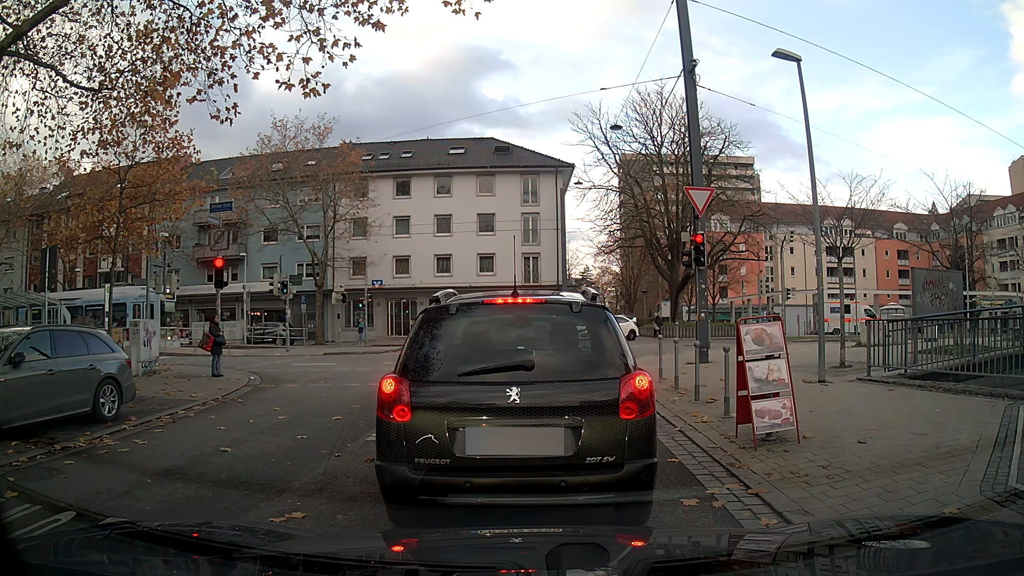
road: unclassified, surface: asphalt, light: Day
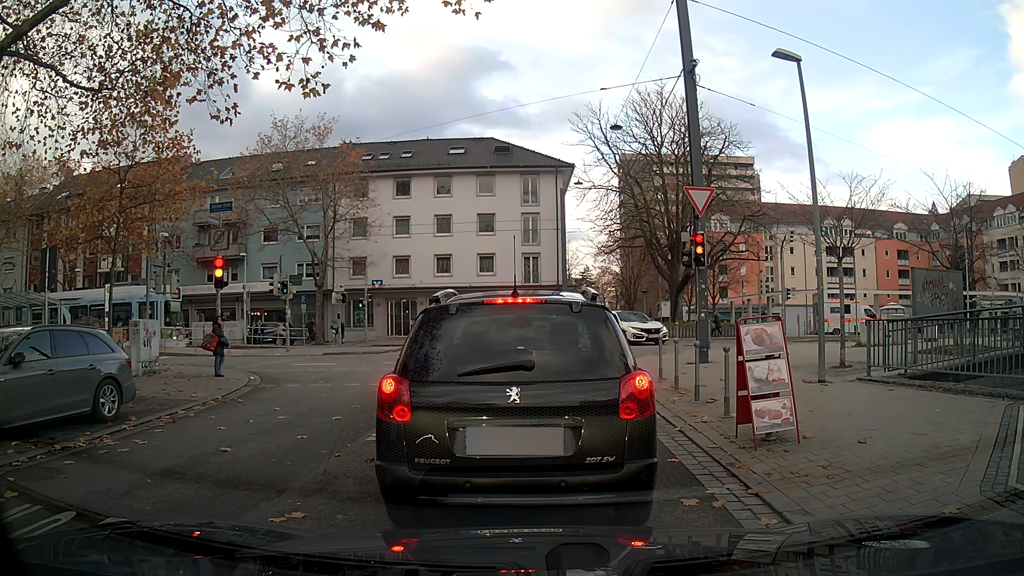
(0.0, 0.0) m; 0°
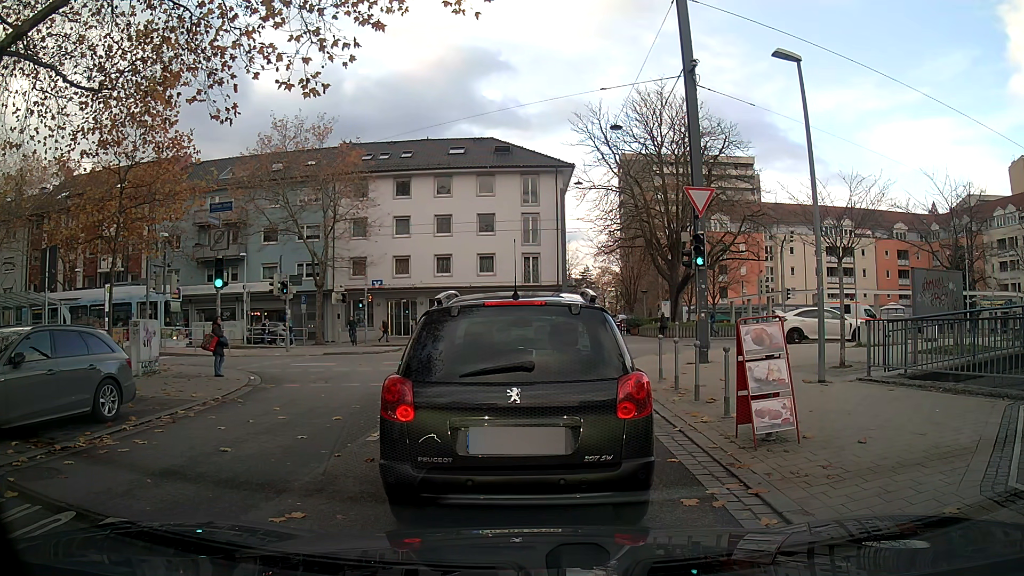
(0.0, 0.0) m; 0°
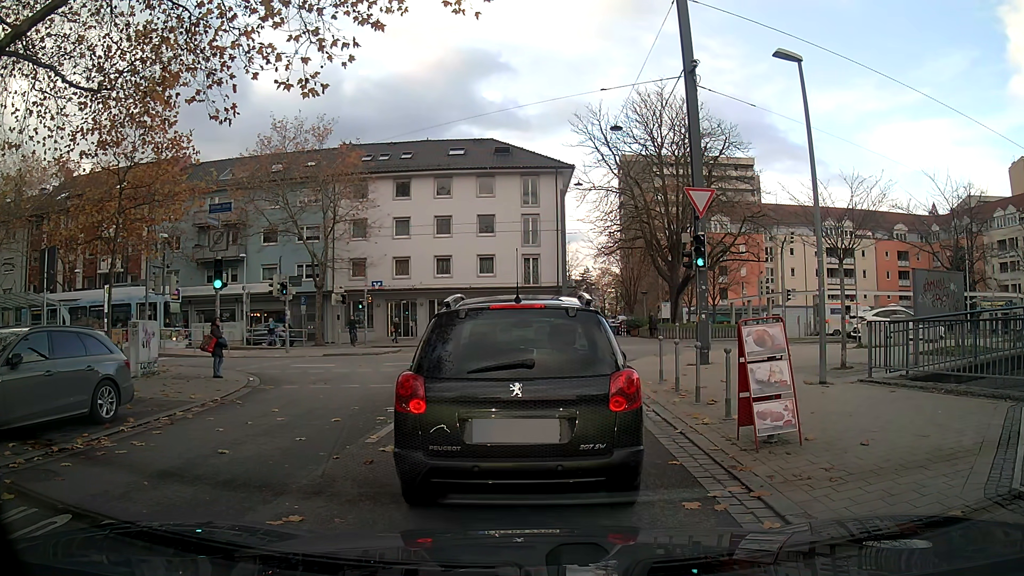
(0.0, 0.0) m; 0°
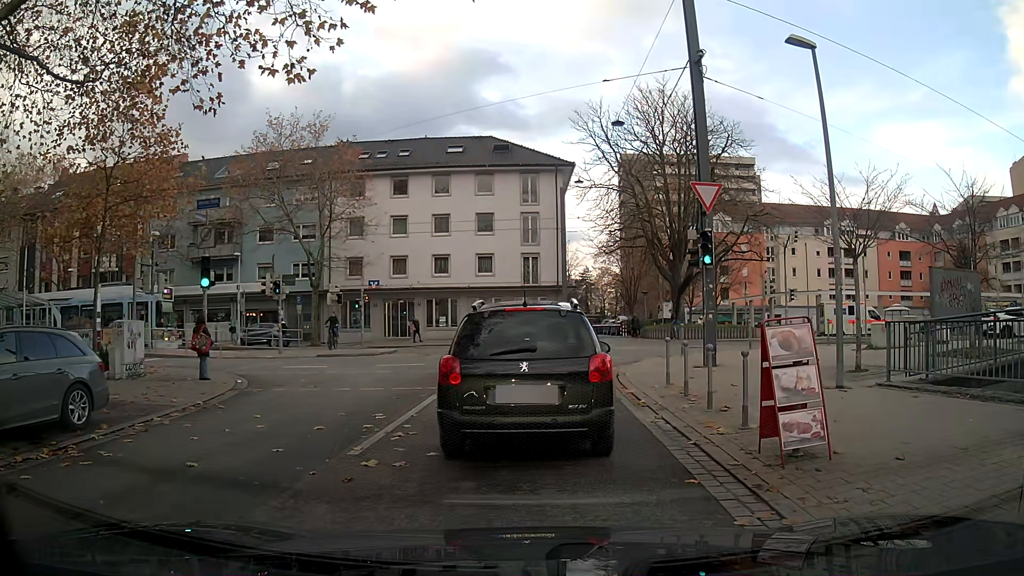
(0.0, +0.8) m; 0°
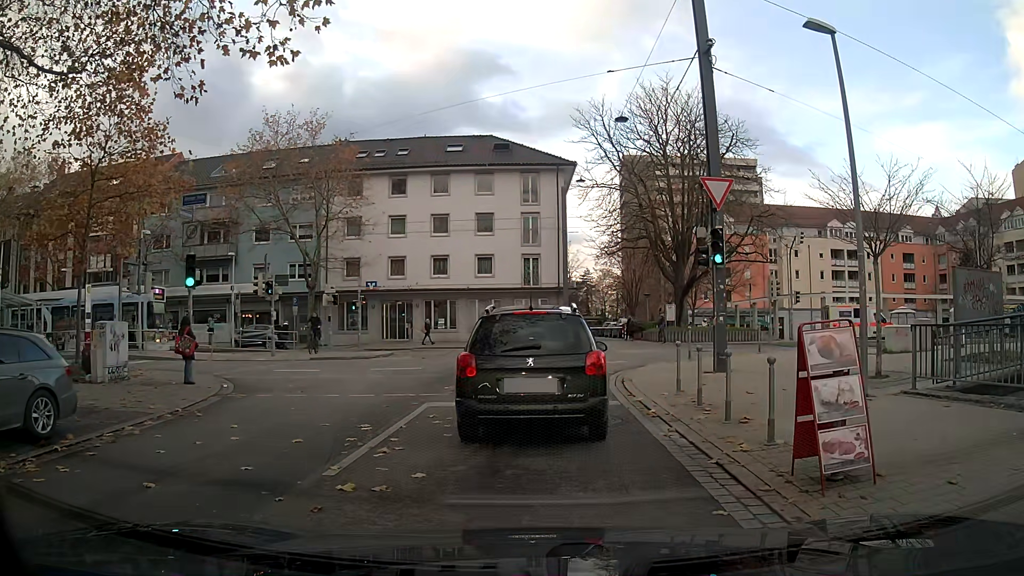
(0.0, +0.9) m; -1°
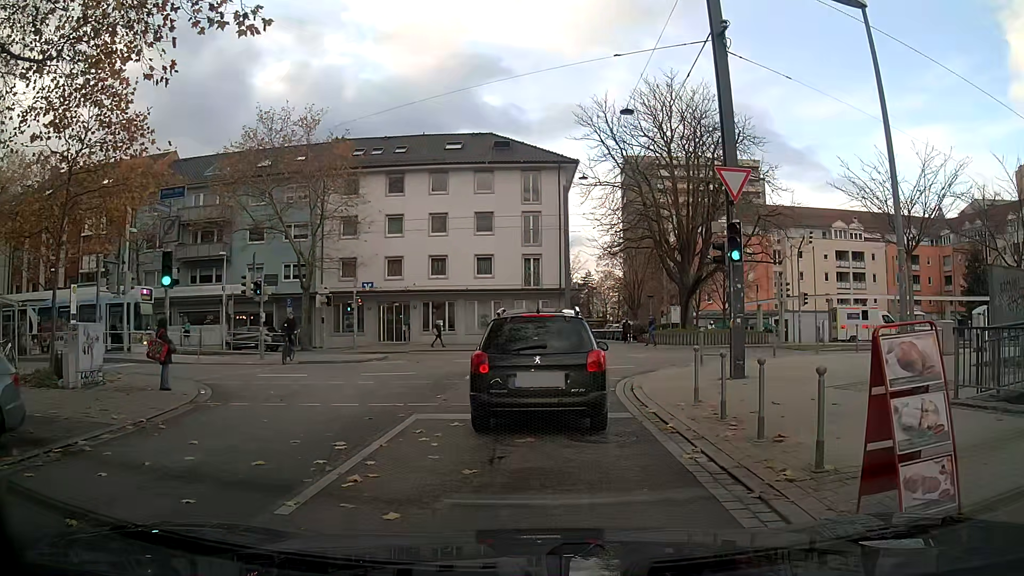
(0.0, +1.3) m; 0°
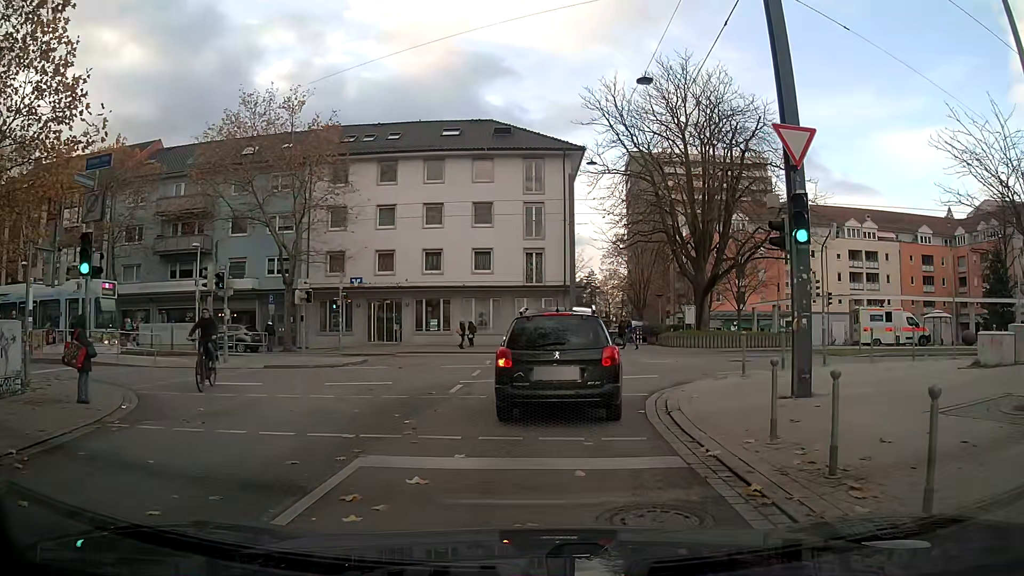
(0.0, +3.4) m; 0°
(0, +10) (+1, +20) (-1, +30) (-10, +33) (-20, +33) (-30, +32) (-40, +33) (-50, +33) (-60, +33) (-70, +31) m
